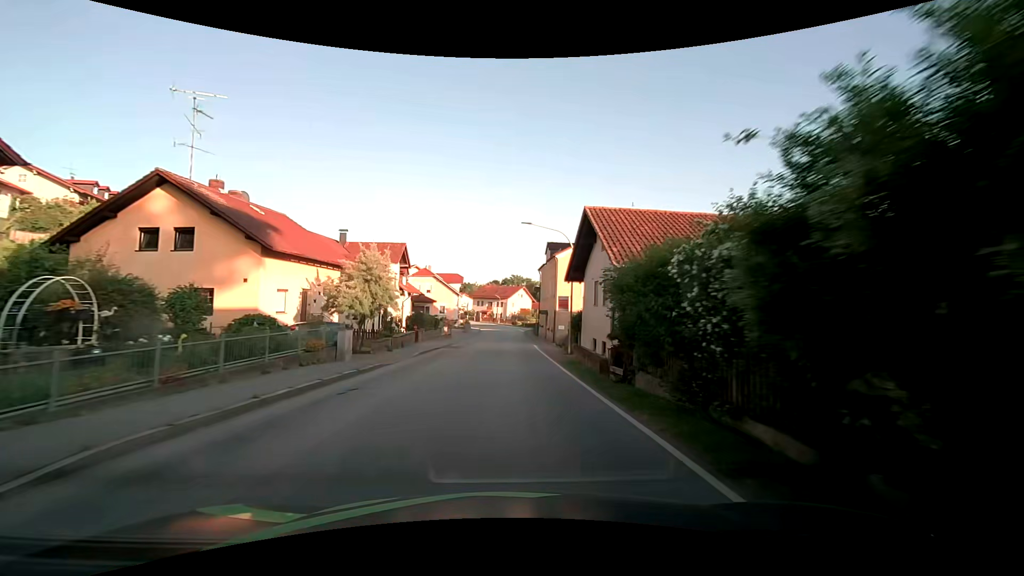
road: secondary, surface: asphalt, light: Day
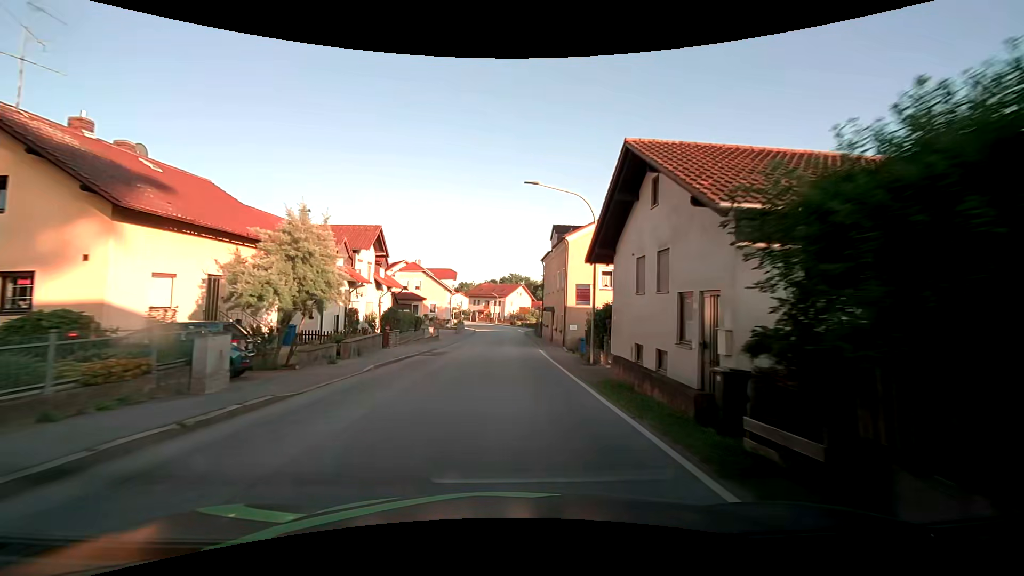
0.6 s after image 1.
(0.0, +7.9) m; +1°
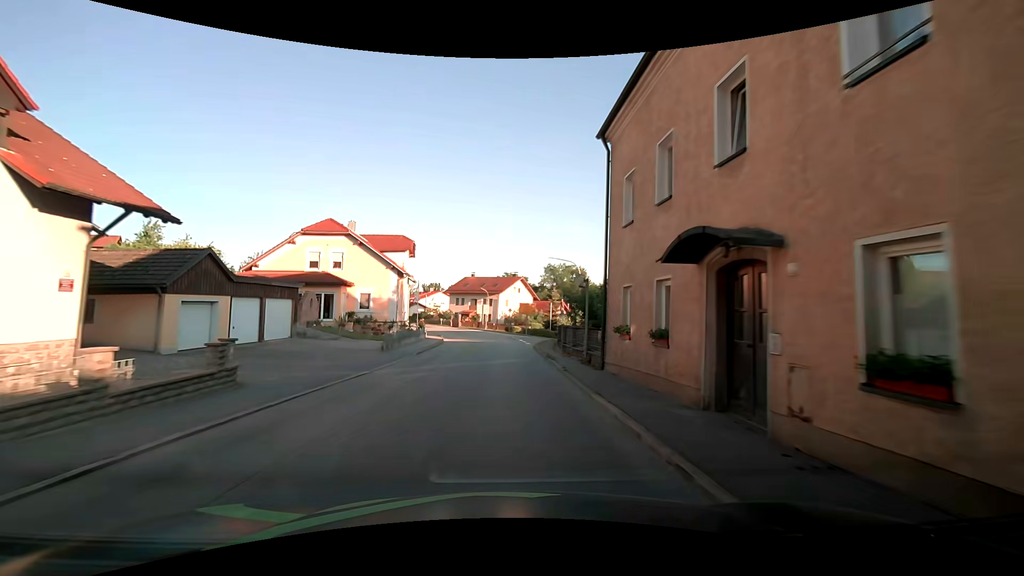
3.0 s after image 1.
(0.0, +31.2) m; 0°
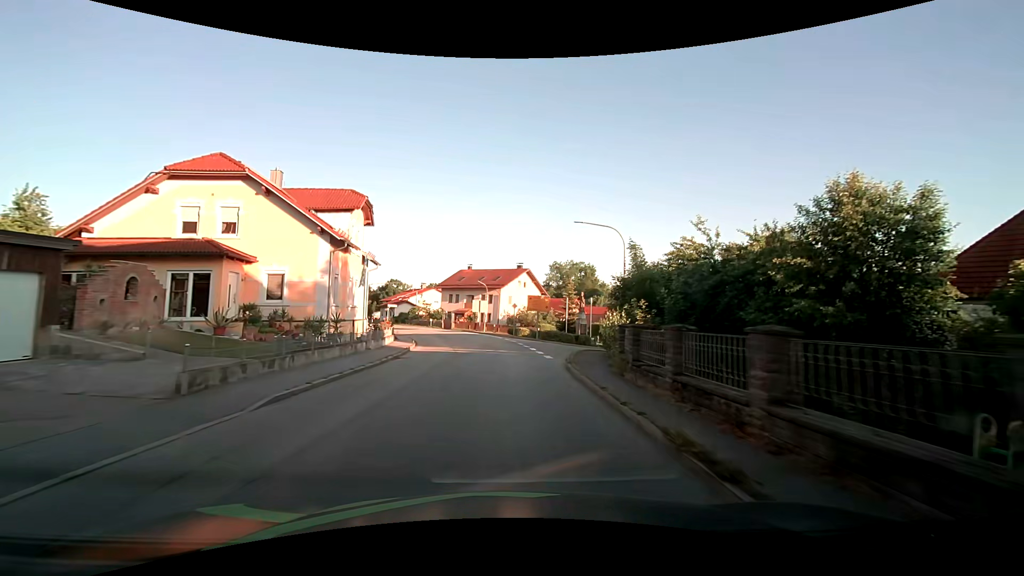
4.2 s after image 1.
(-0.1, +15.5) m; 0°
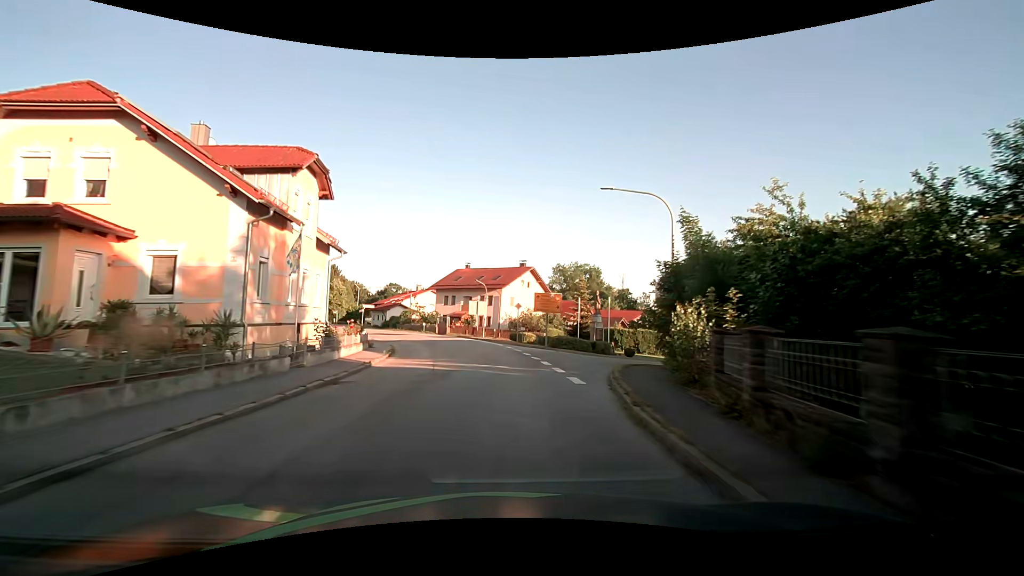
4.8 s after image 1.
(-0.1, +7.8) m; 0°
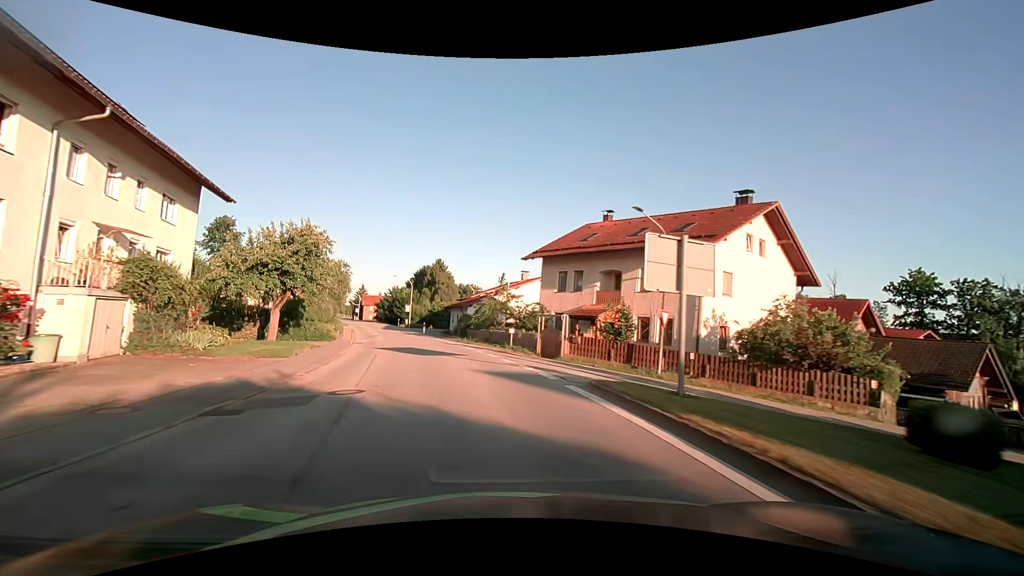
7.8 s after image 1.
(-3.6, +38.2) m; -14°
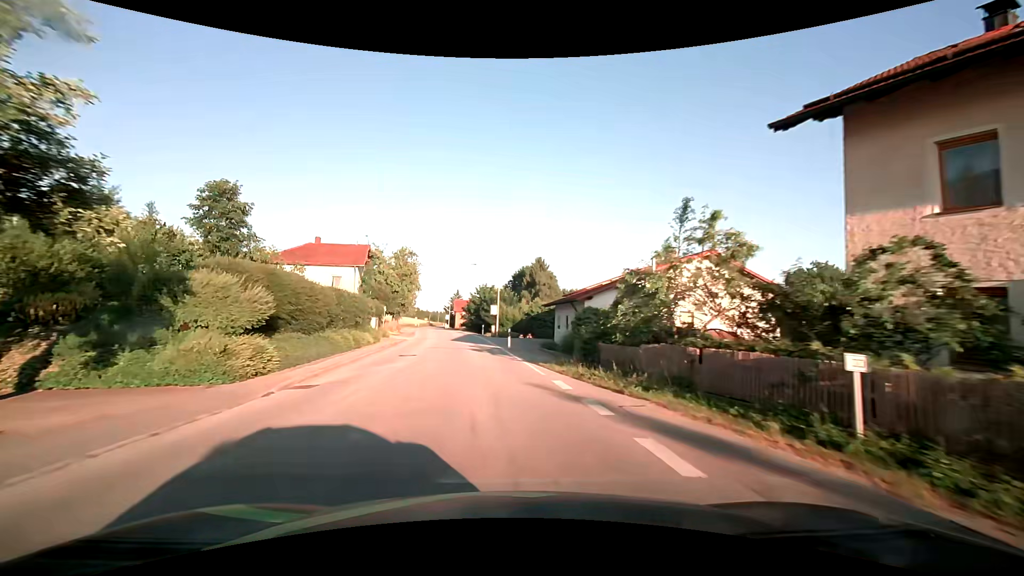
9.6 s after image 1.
(-2.2, +22.9) m; -11°
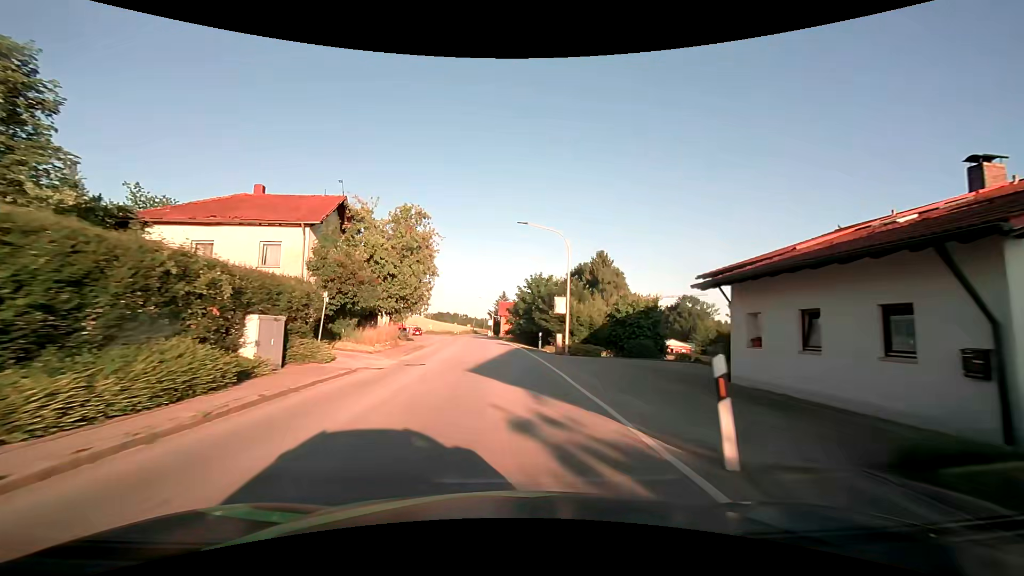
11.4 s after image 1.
(-1.6, +22.9) m; -6°
(0, +10) (0, +20) (-1, +30) (-1, +40) (-2, +50) (-3, +60) (-3, +70) (-4, +80) (-5, +90) (-6, +100) m
